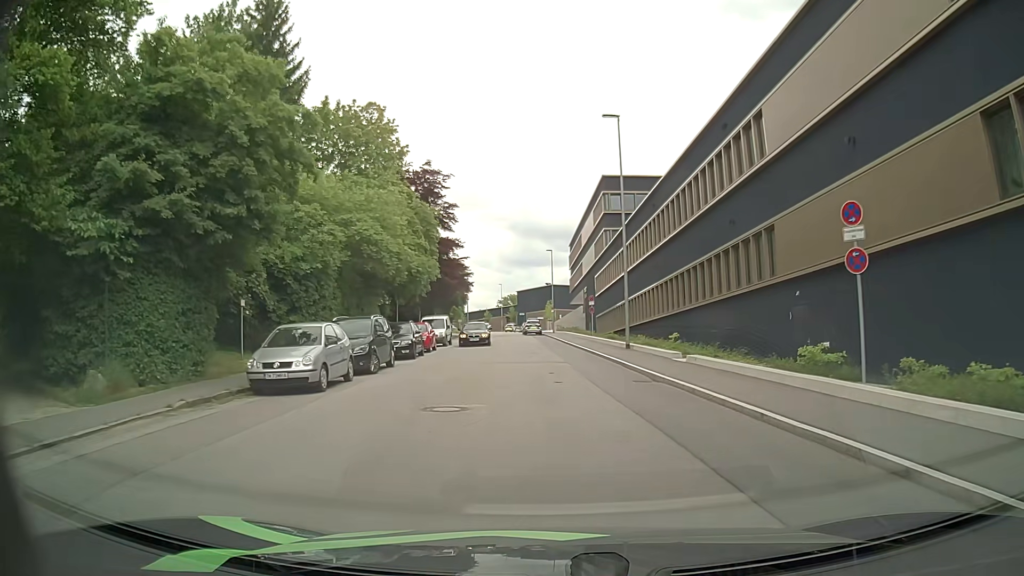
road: residential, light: Day
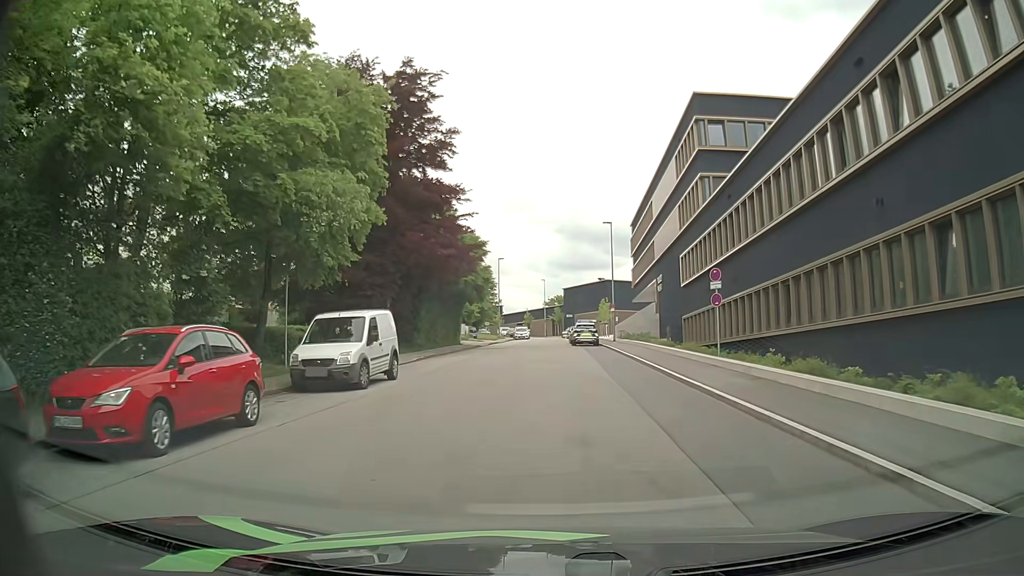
(-0.7, +25.3) m; -4°
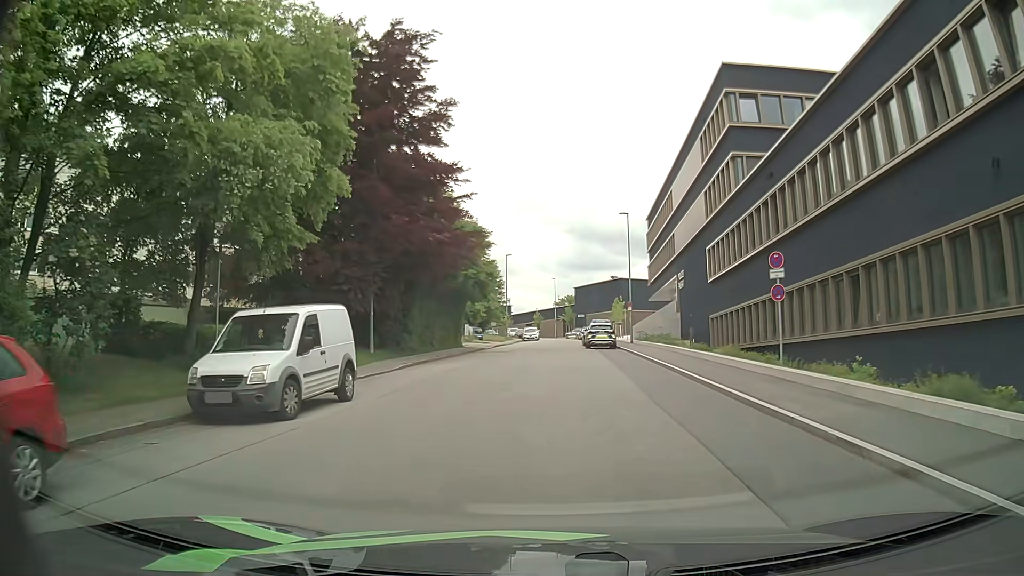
(0.0, +5.1) m; 0°
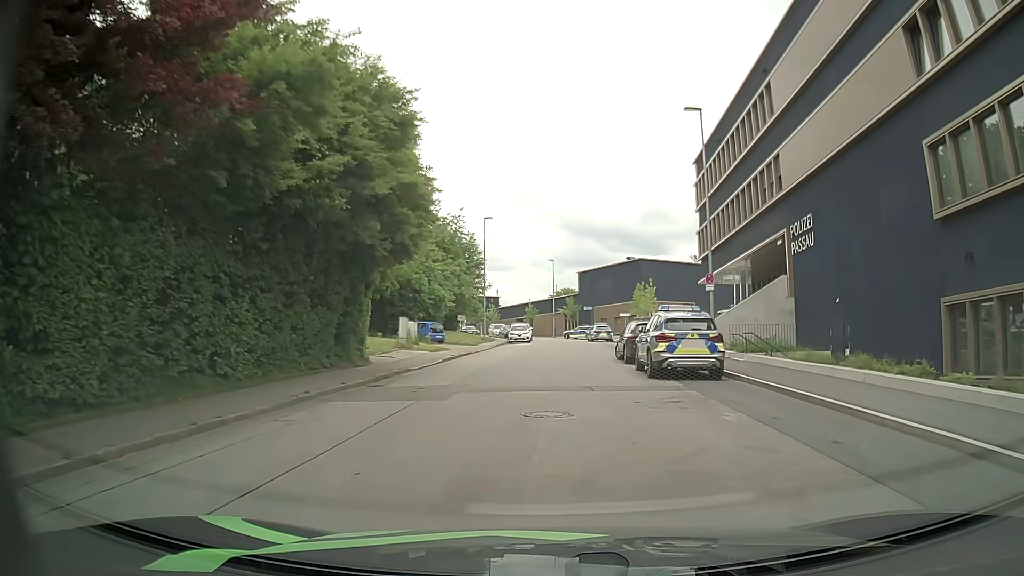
(-0.4, +25.9) m; -1°
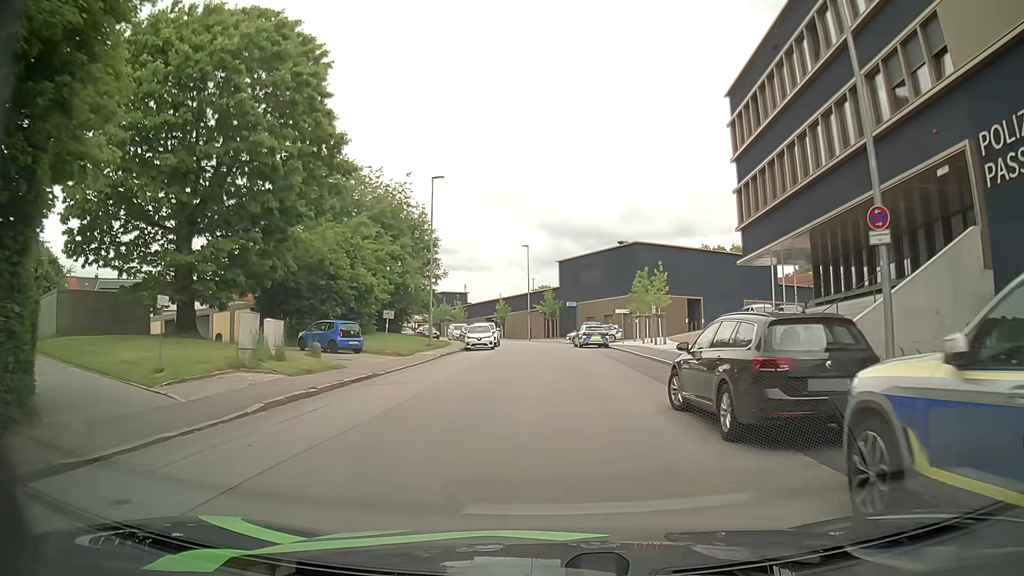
(+0.5, +15.8) m; +2°
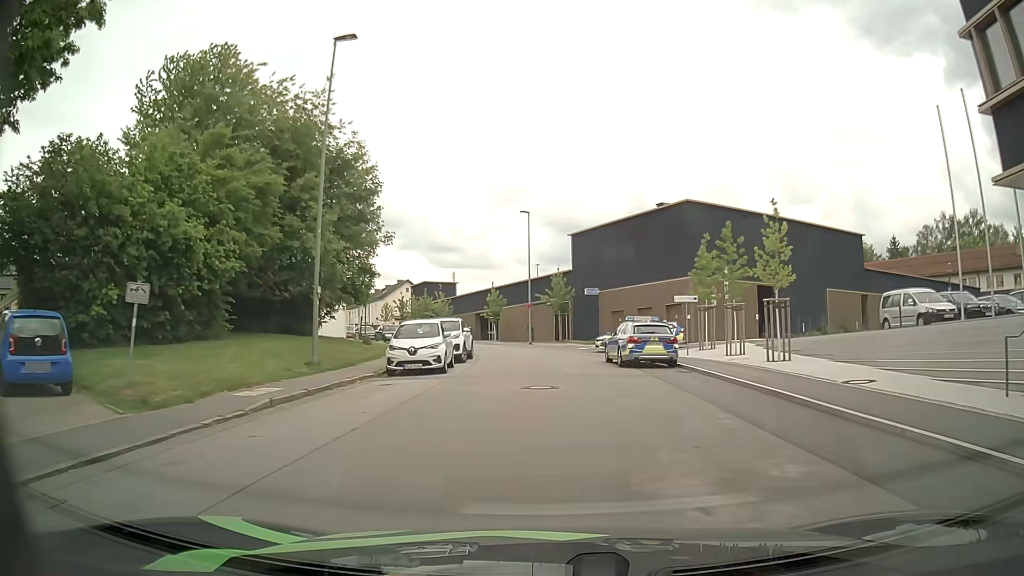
(0.0, +21.0) m; -1°
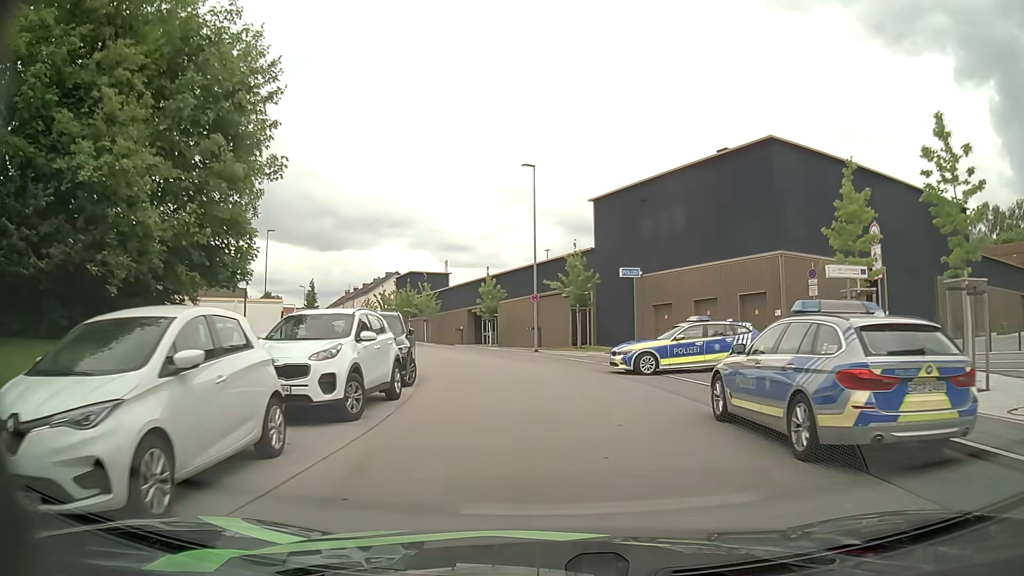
(+0.1, +15.1) m; 0°
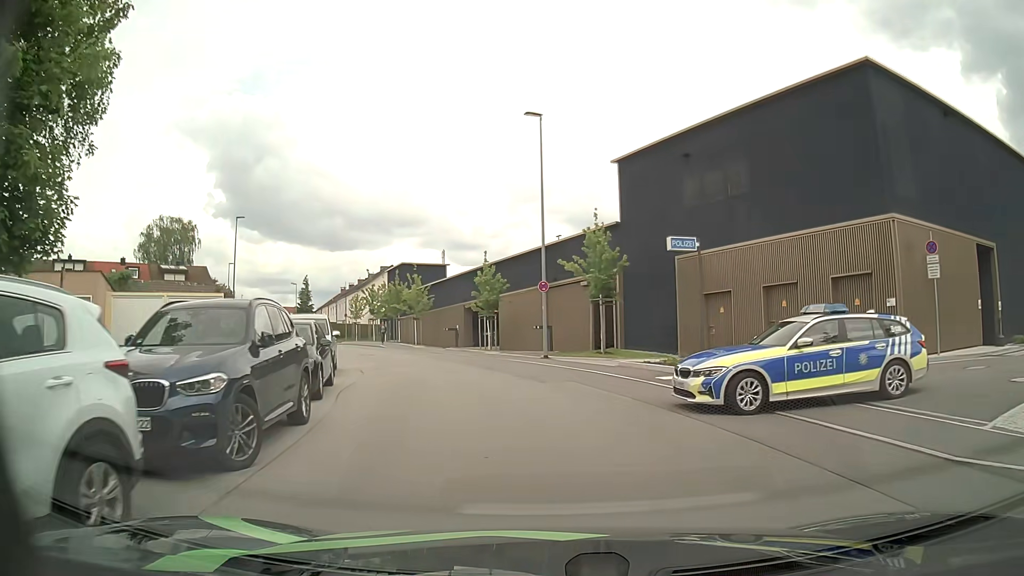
(-0.1, +8.9) m; -1°
(0, +10) (-2, +20) (-4, +30) (-8, +39) (-13, +47) (-18, +56) (-23, +65) (-28, +74) (-33, +82) (-38, +91) m
